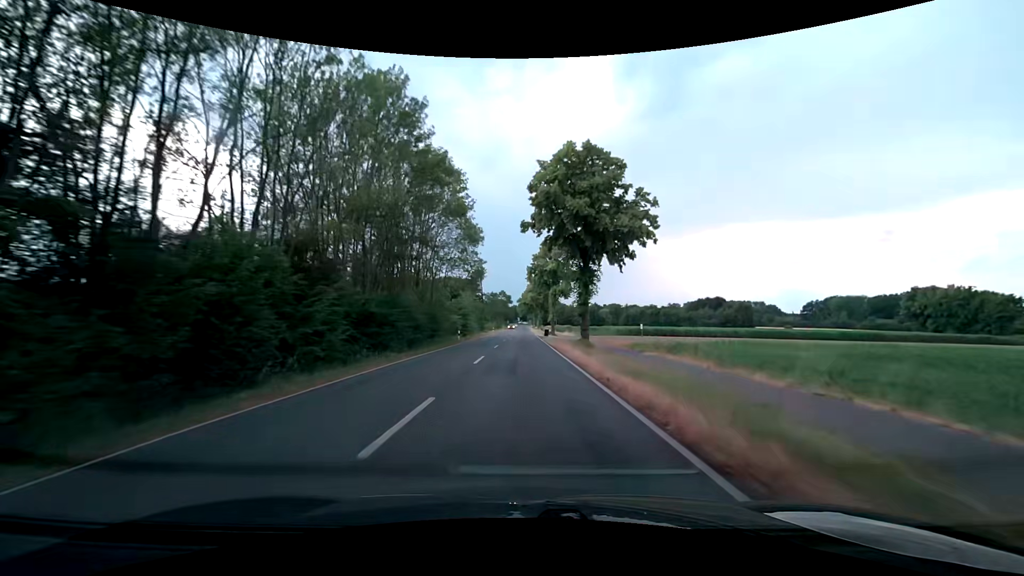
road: secondary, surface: asphalt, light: Day
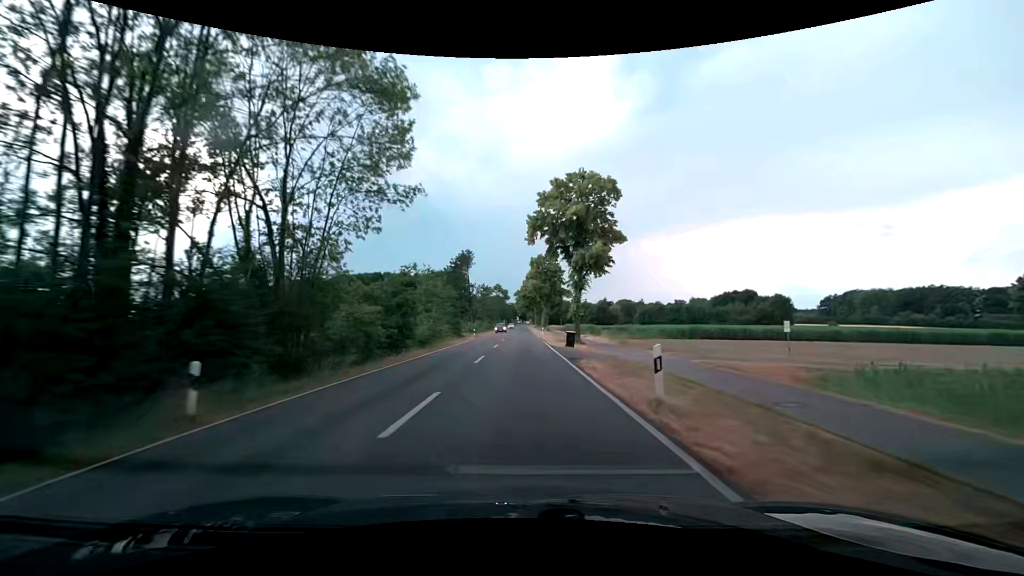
(+0.1, +35.0) m; 0°
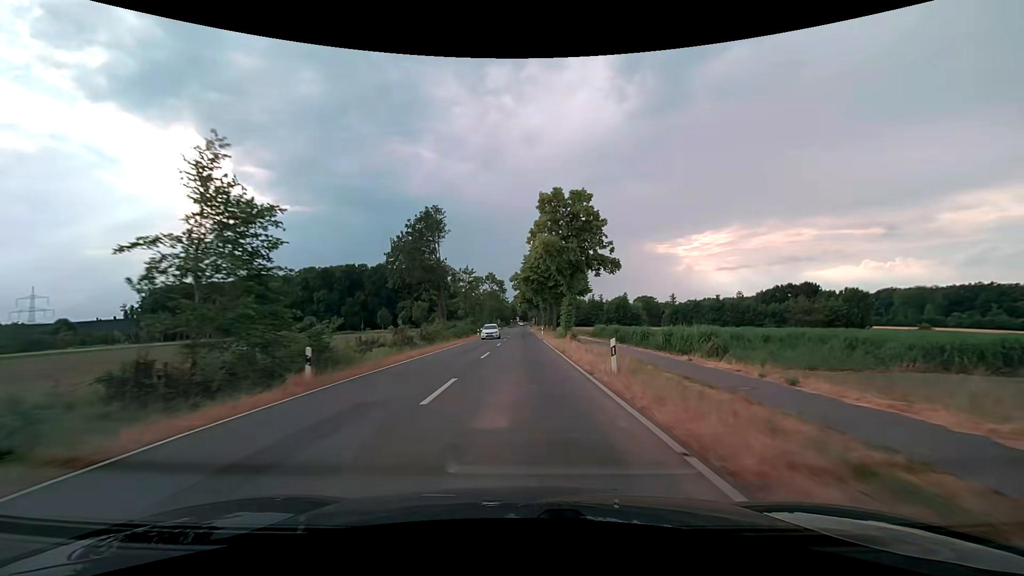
(-0.1, +45.6) m; 0°
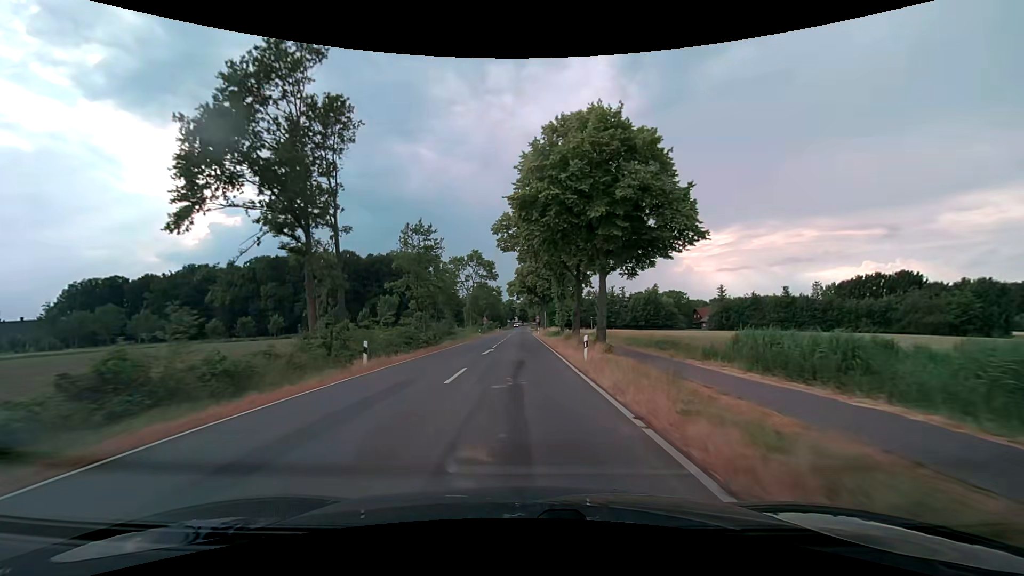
(0.0, +44.8) m; 0°
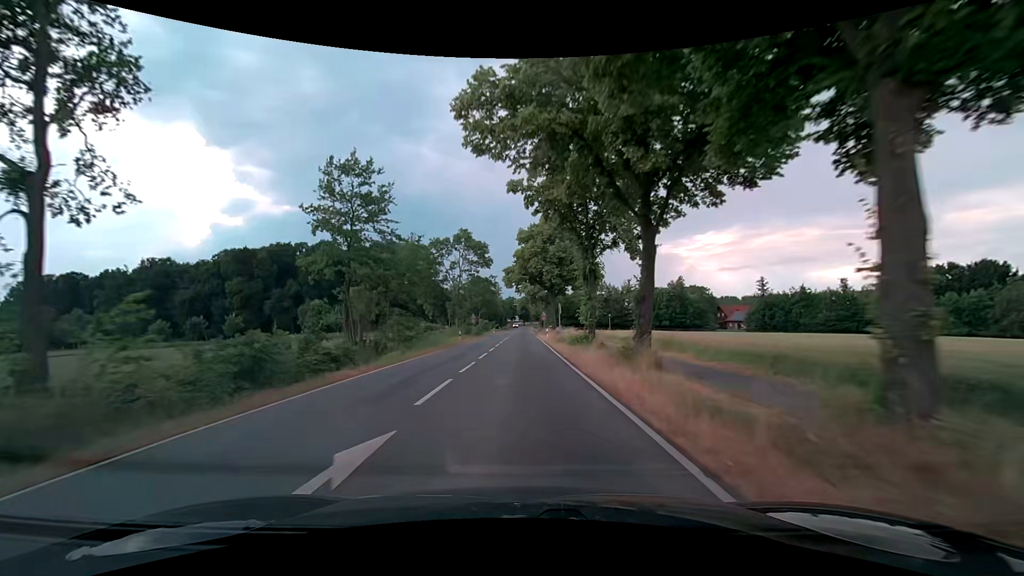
(0.0, +22.3) m; 0°
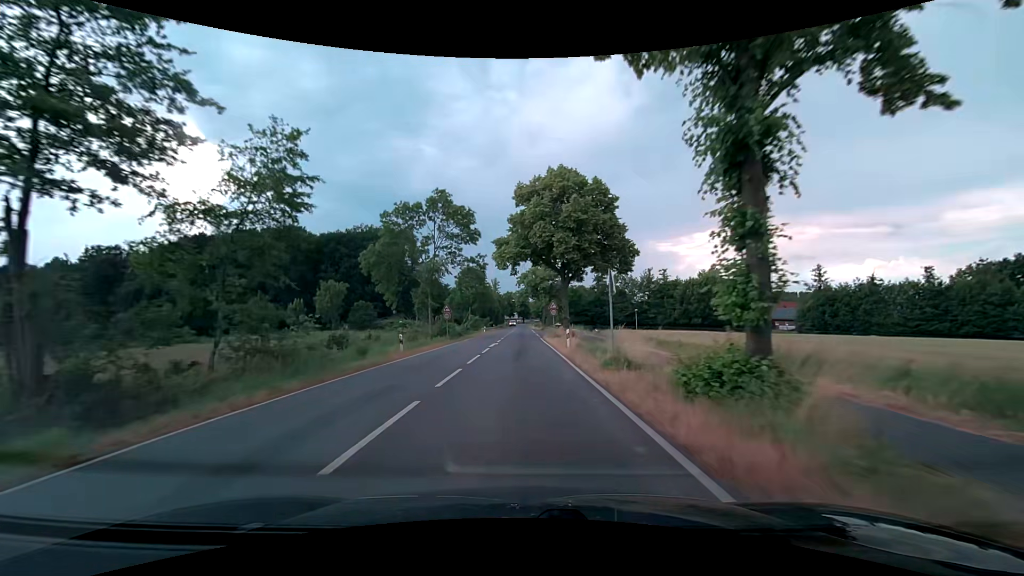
(+0.1, +21.8) m; 0°
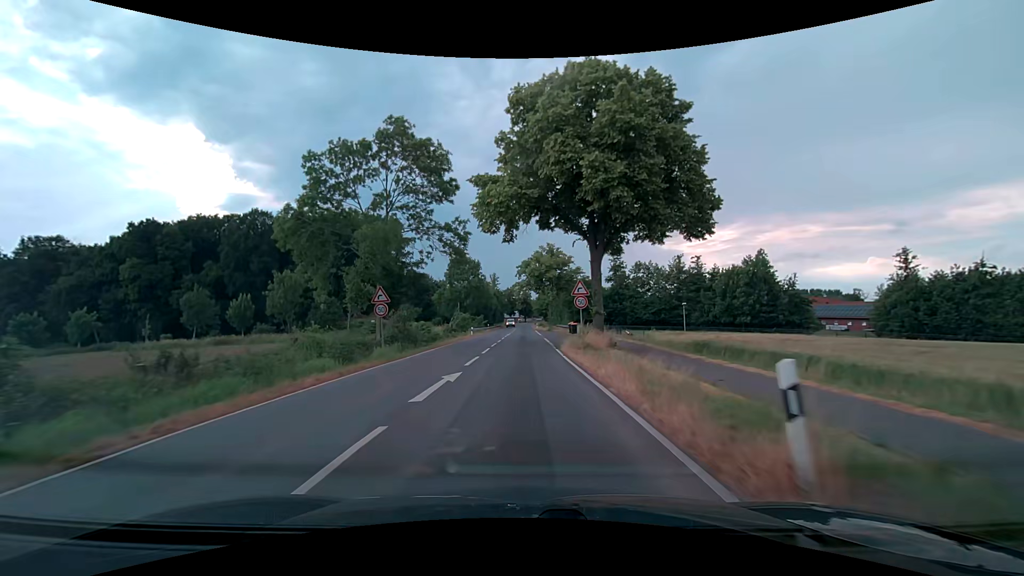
(0.0, +19.8) m; 0°
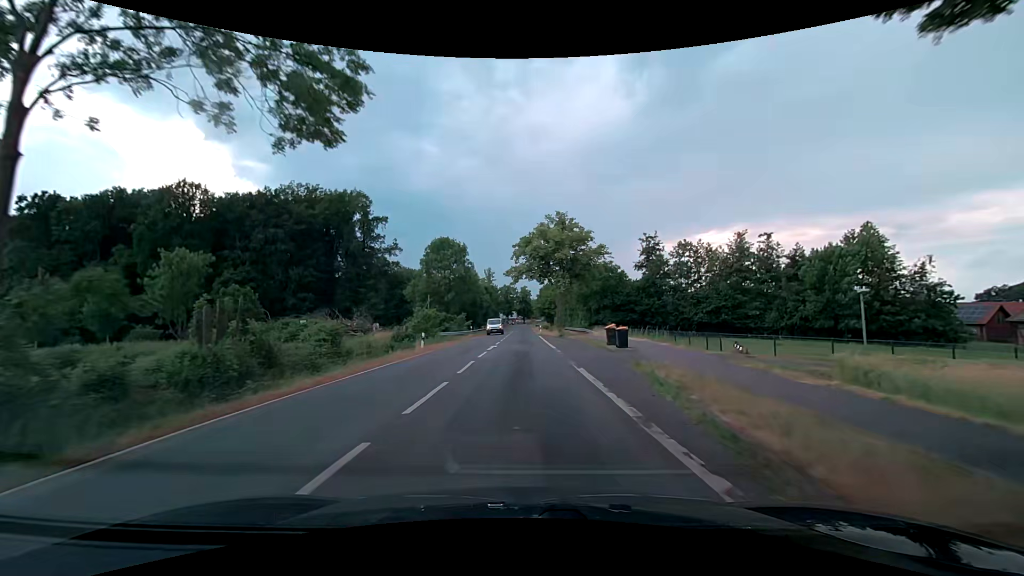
(-0.2, +25.5) m; 0°
(0, +10) (0, +20) (0, +30) (0, +40) (0, +50) (0, +60) (0, +70) (0, +80) (0, +90) (0, +100) m
